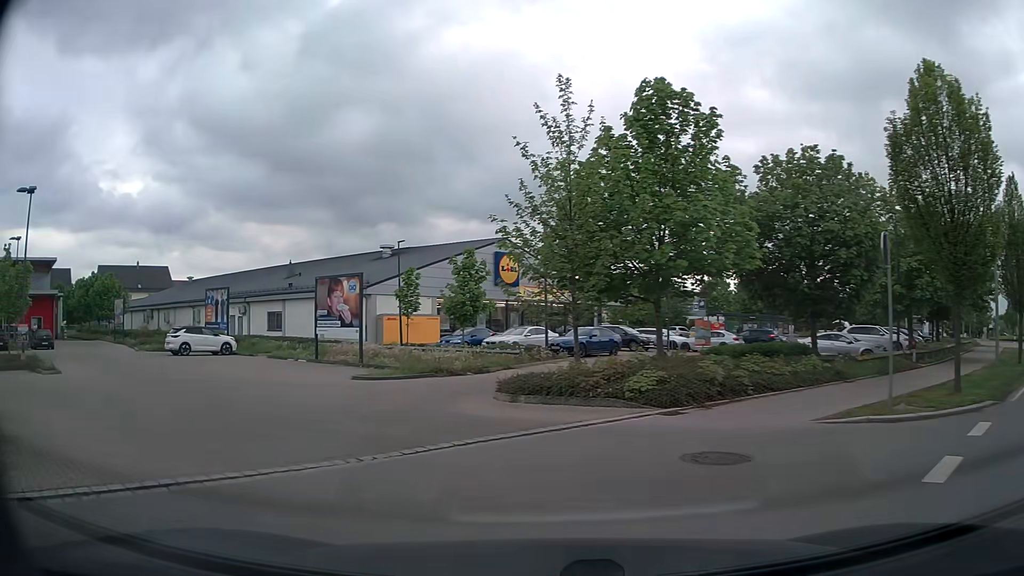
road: tertiary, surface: asphalt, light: Day
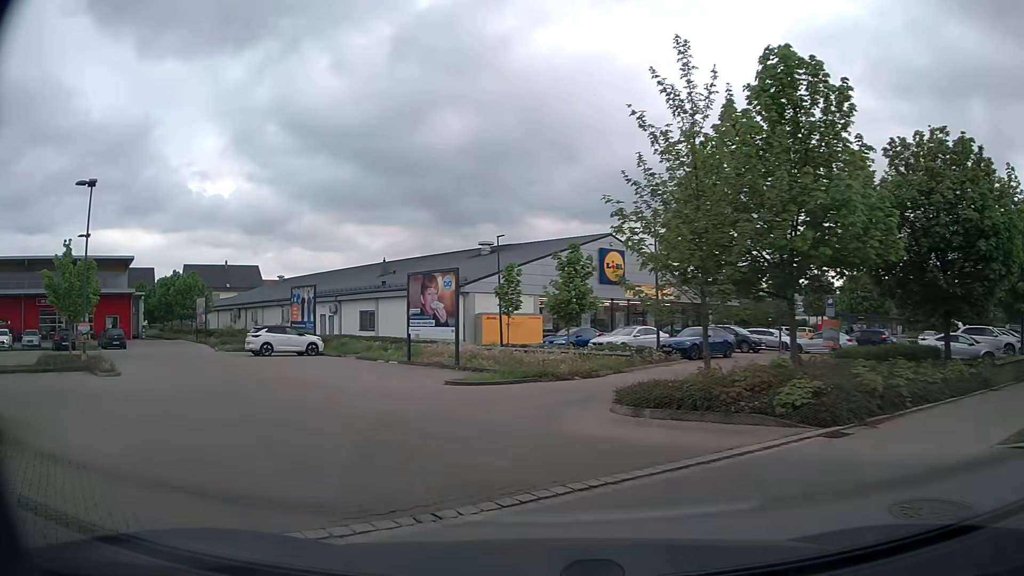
(-0.2, +2.2) m; -9°
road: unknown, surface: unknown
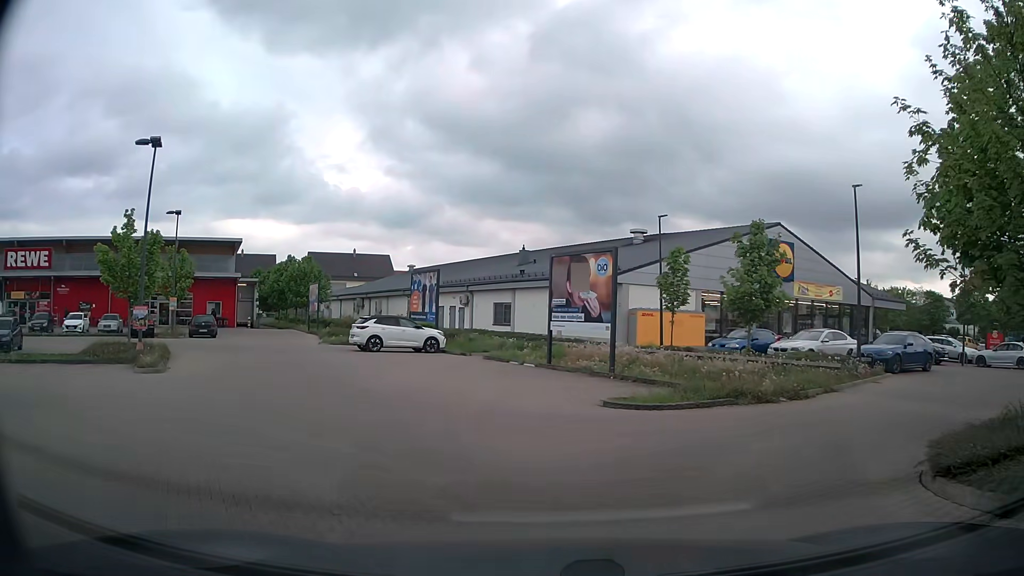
(-0.8, +6.0) m; -11°
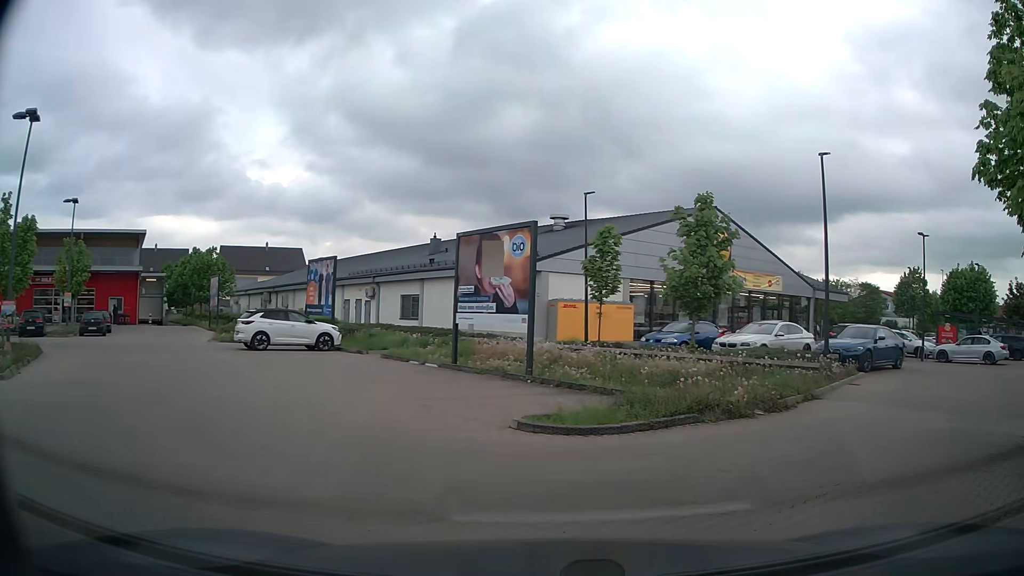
(0.0, +3.8) m; +7°
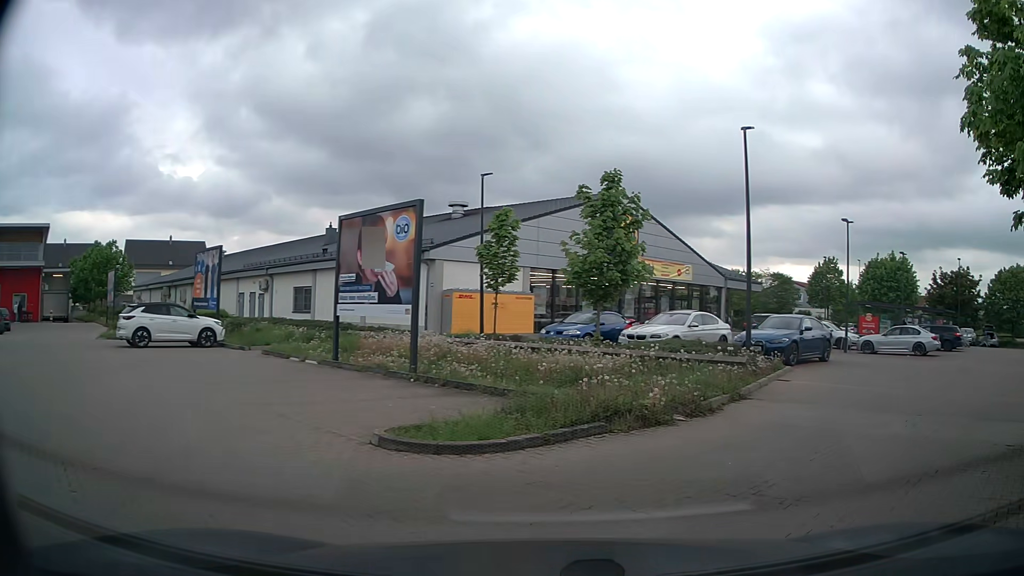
(+0.1, +1.9) m; +6°
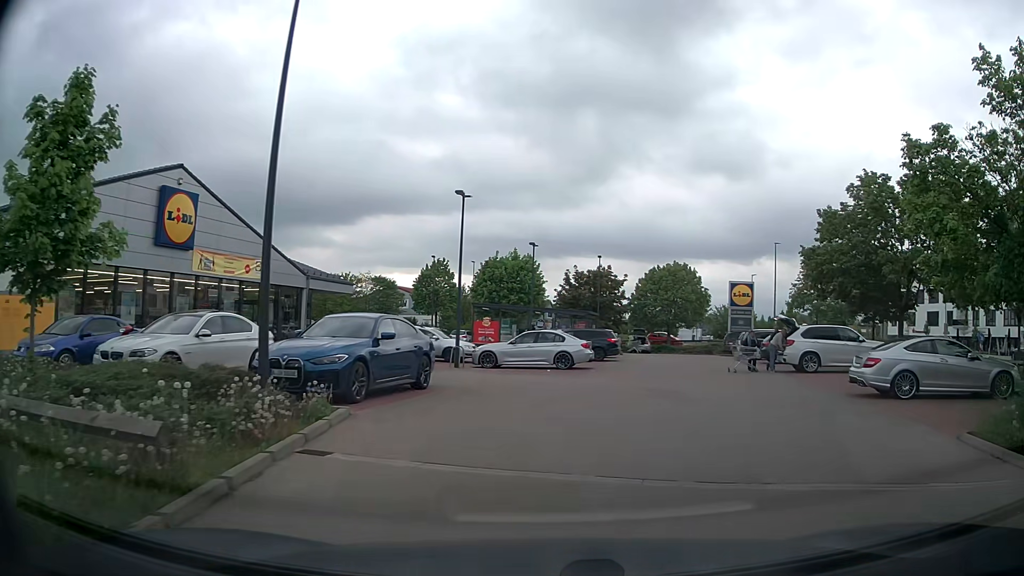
(+2.7, +8.2) m; +33°
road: service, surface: paving_stones
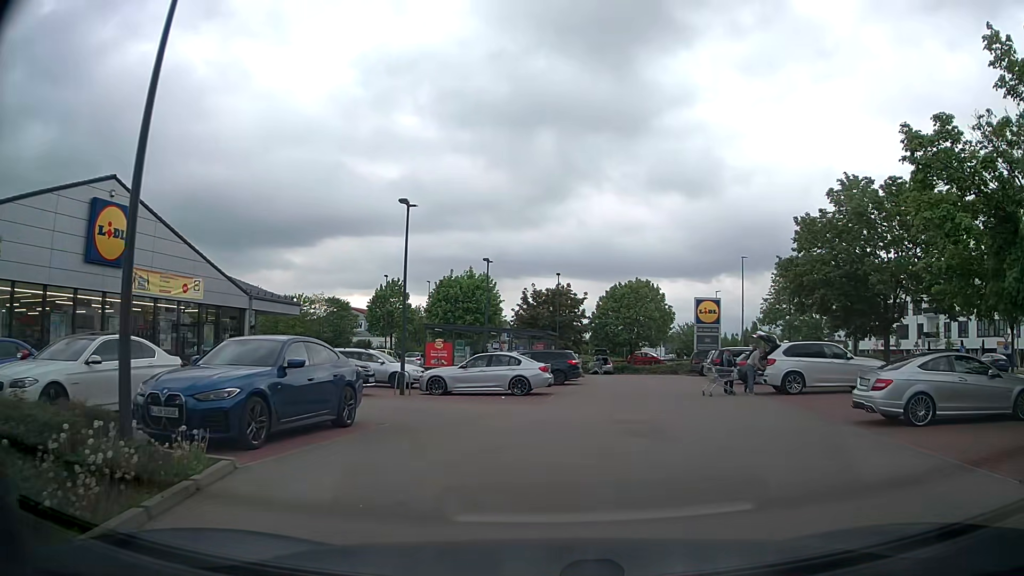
(+0.1, +2.4) m; +3°
